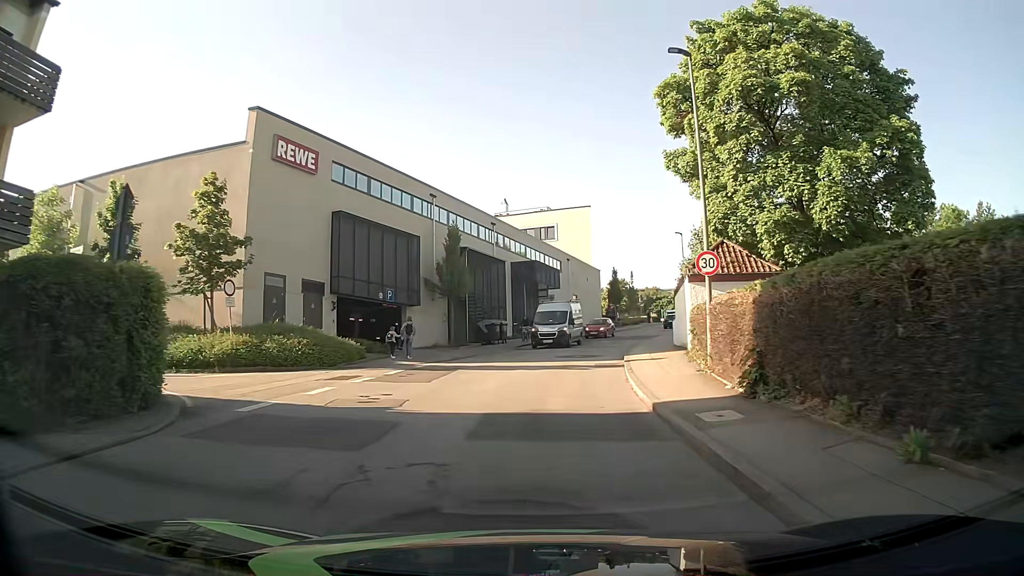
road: unclassified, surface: asphalt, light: Day
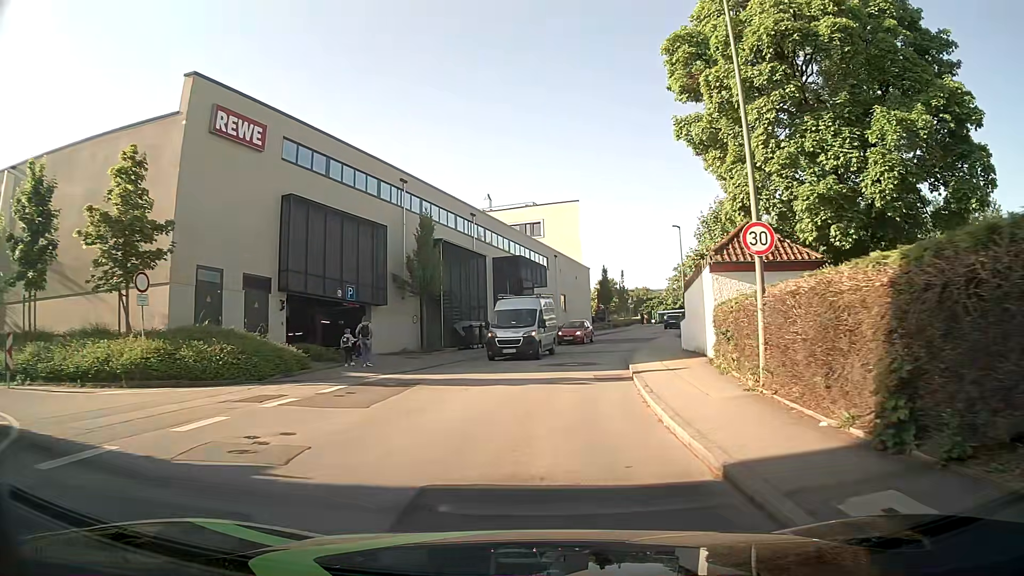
(0.0, +4.8) m; +1°
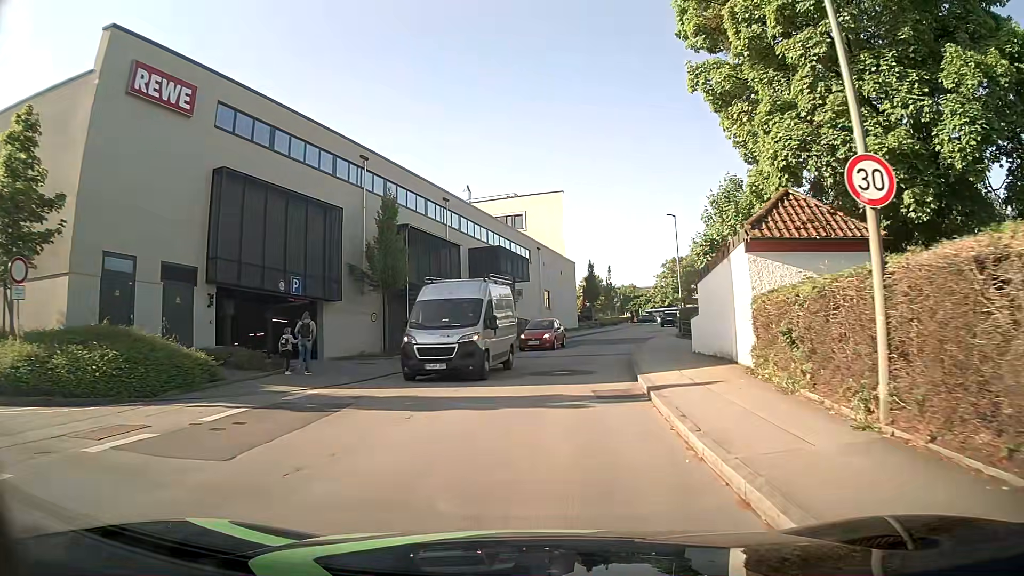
(+0.1, +4.8) m; +1°
